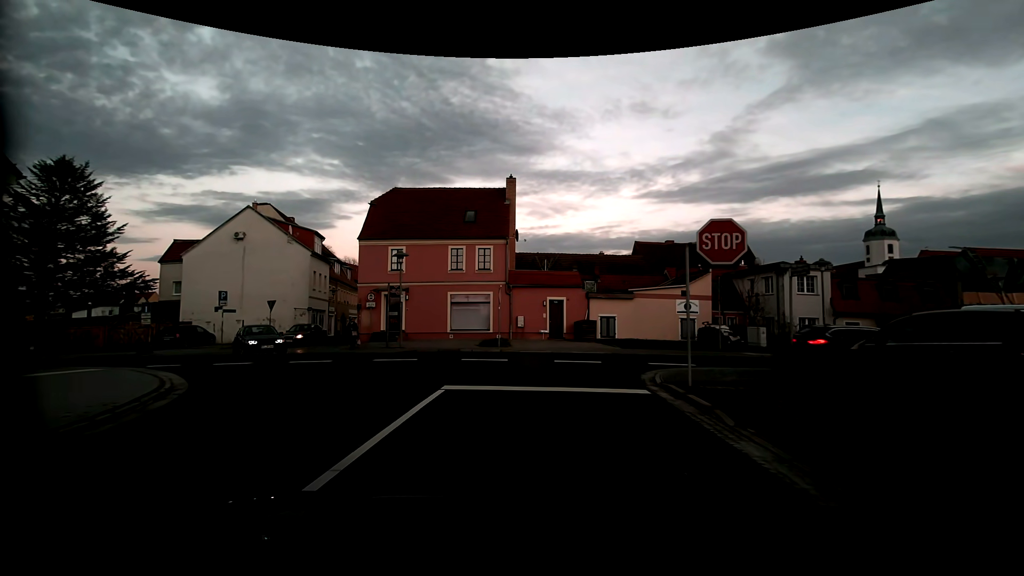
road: residential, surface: asphalt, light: Dusk
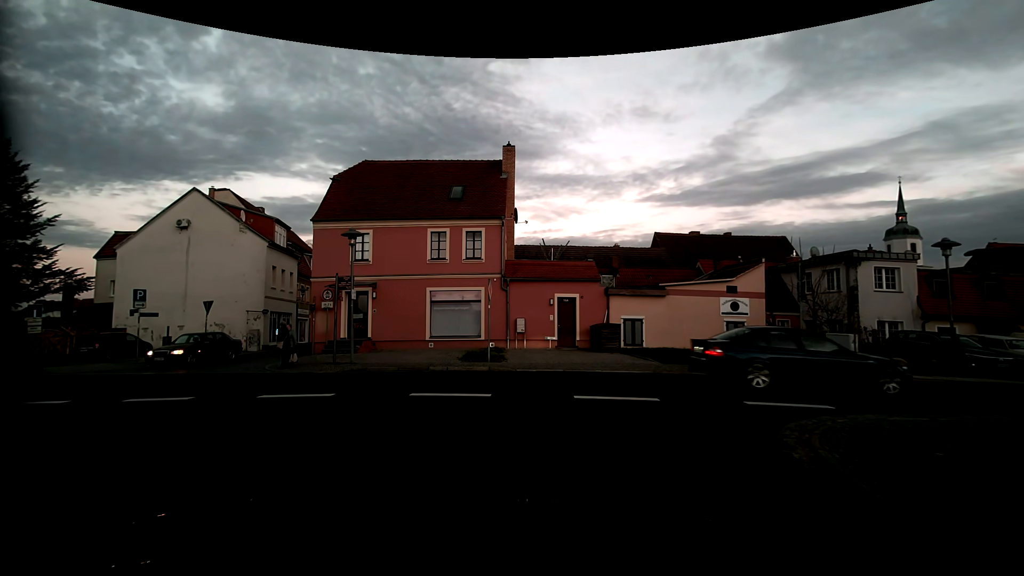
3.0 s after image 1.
(0.0, +6.5) m; -1°
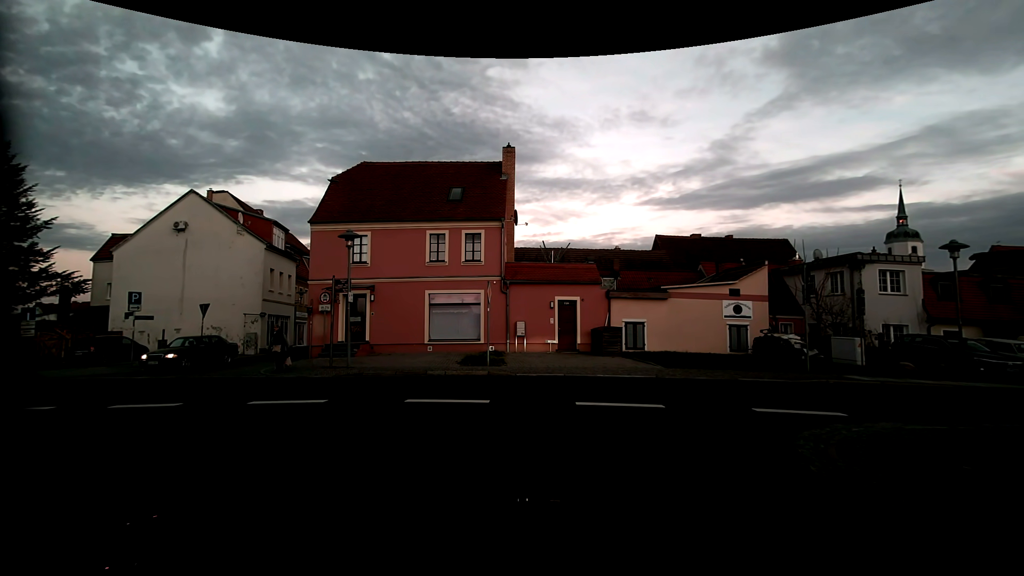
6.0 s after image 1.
(0.0, +0.4) m; 0°
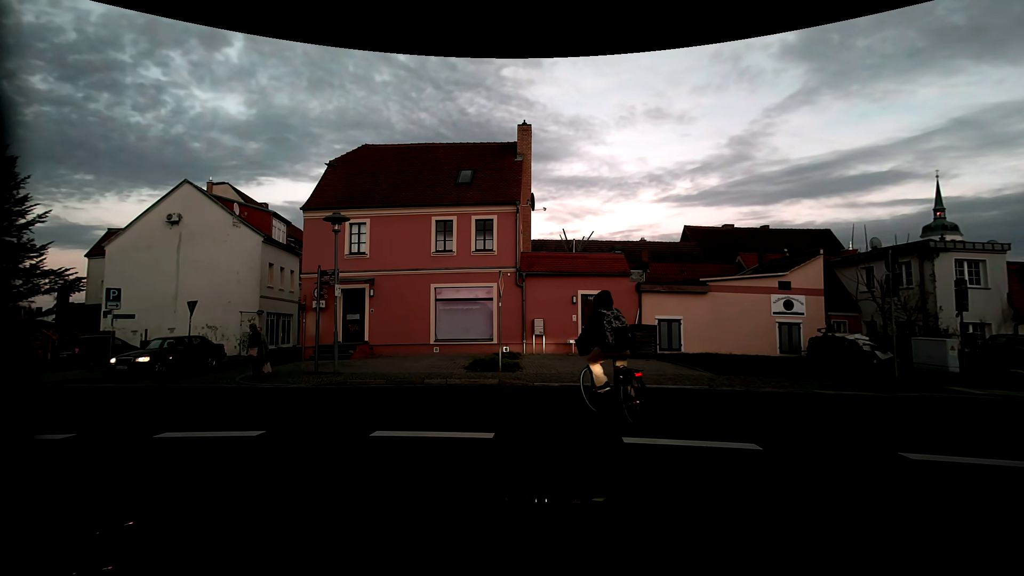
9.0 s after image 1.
(0.0, +2.9) m; 0°
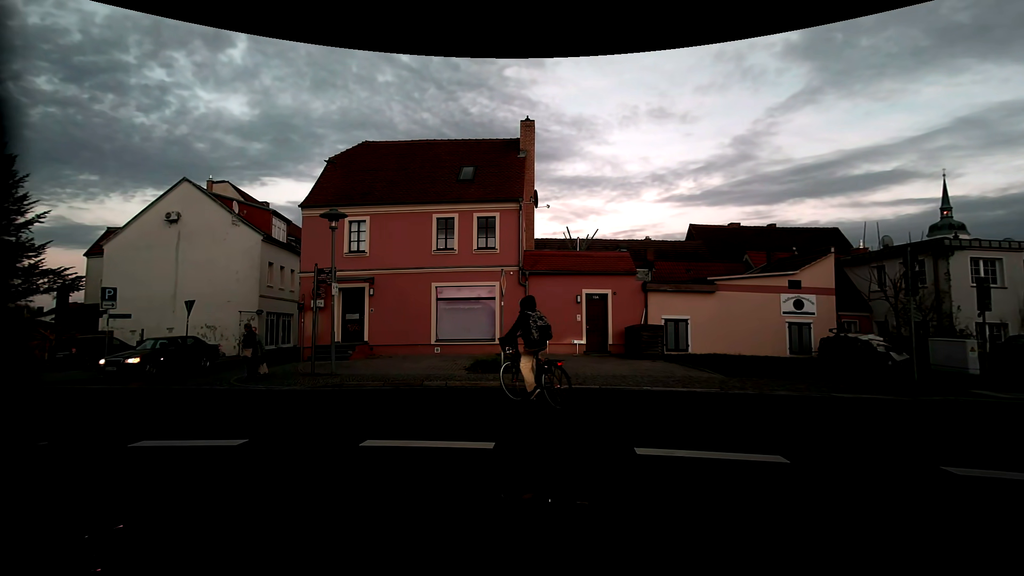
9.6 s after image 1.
(0.0, +0.5) m; 0°
